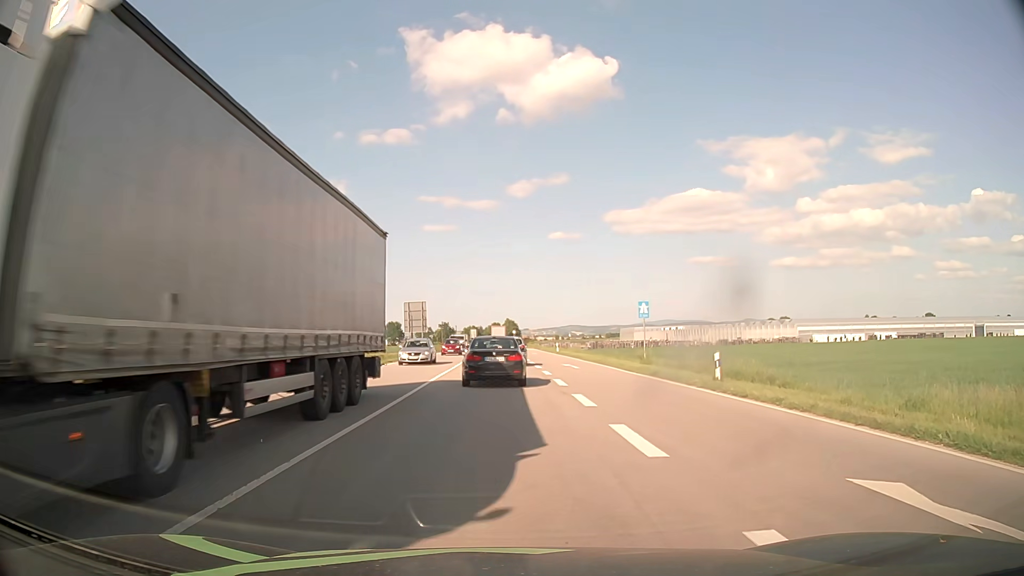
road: primary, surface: asphalt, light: Day
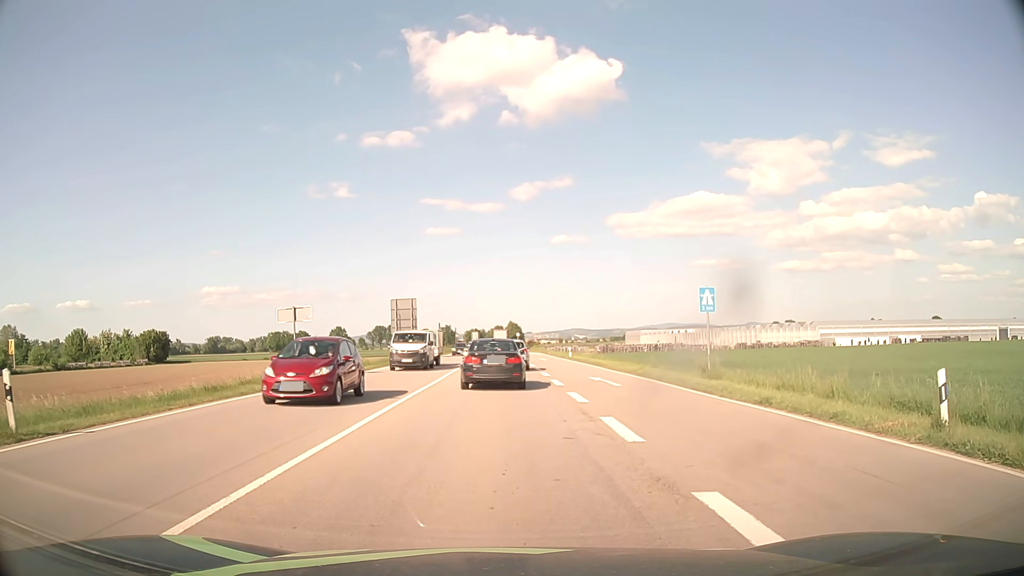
(-0.1, +10.5) m; -1°
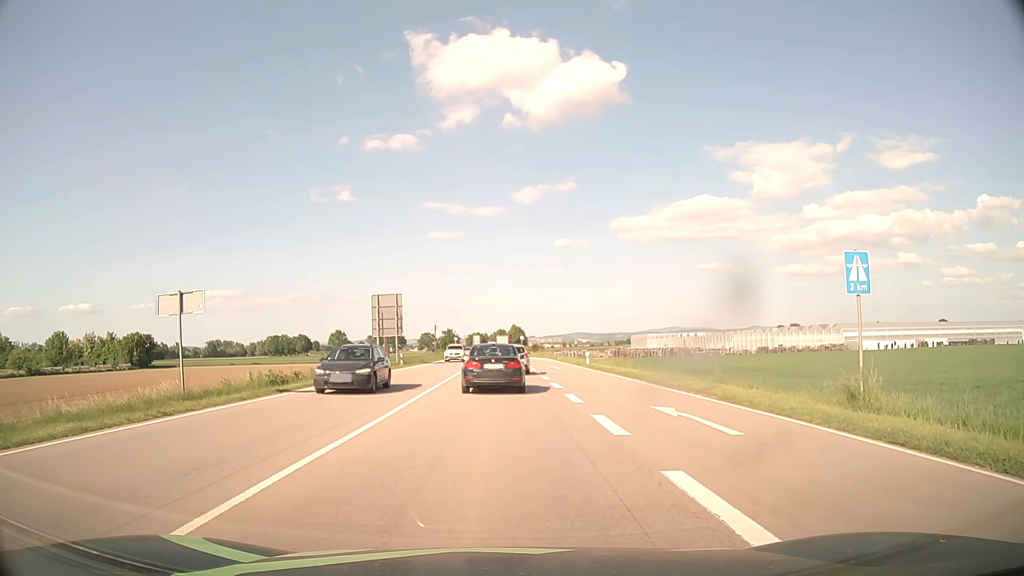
(0.0, +10.9) m; 0°
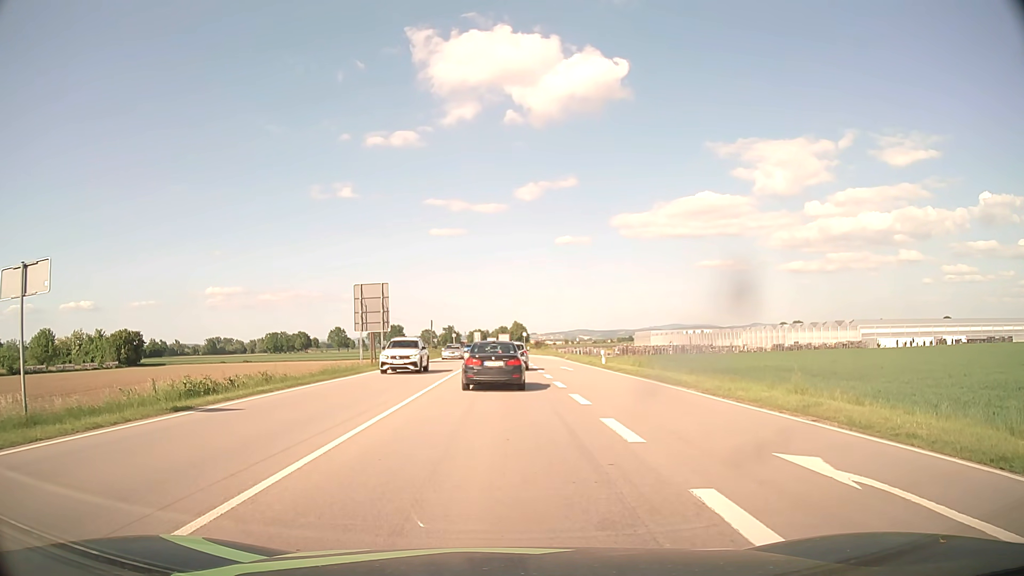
(0.0, +7.1) m; 0°
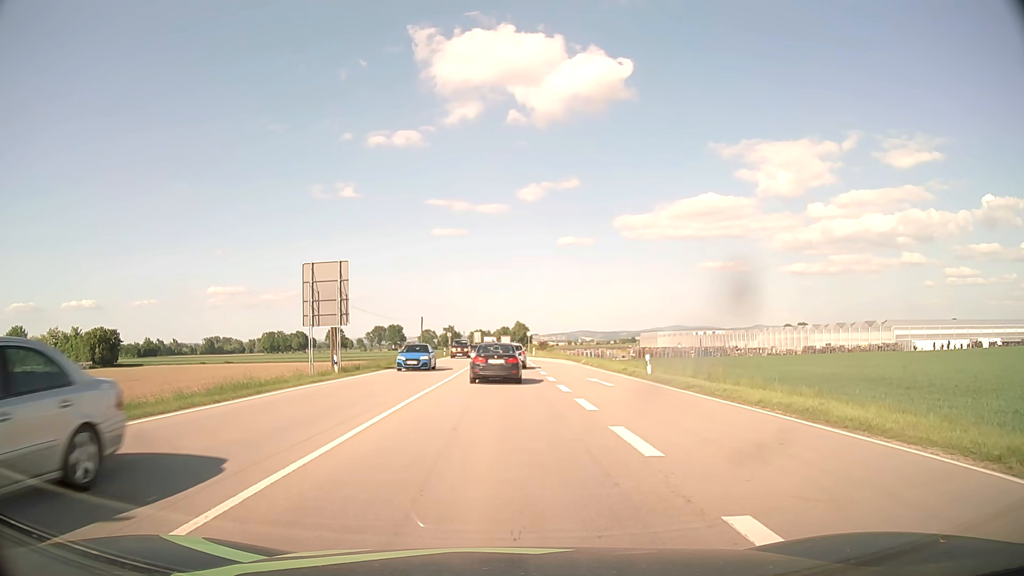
(0.0, +13.2) m; 0°
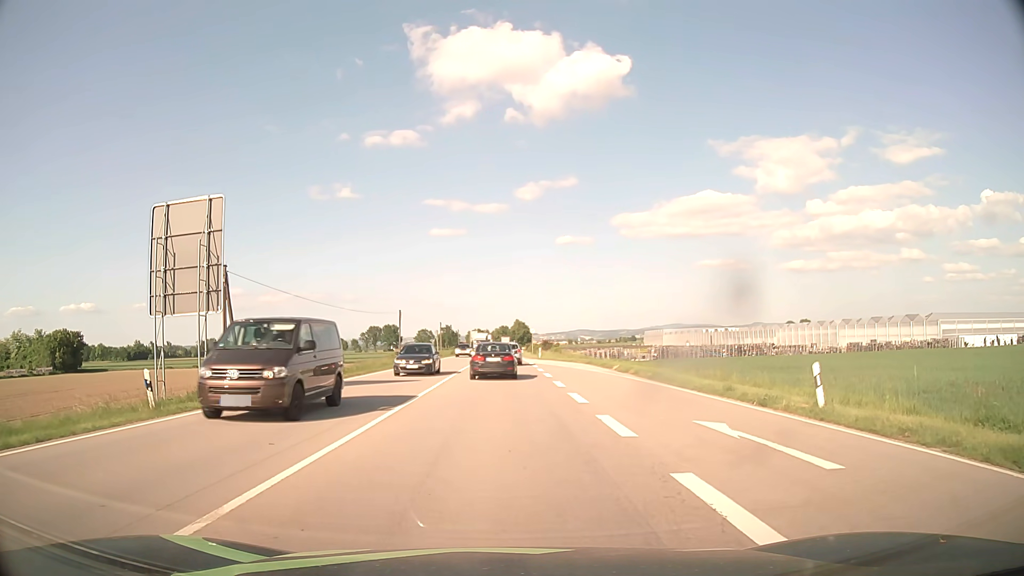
(-0.1, +16.4) m; 0°
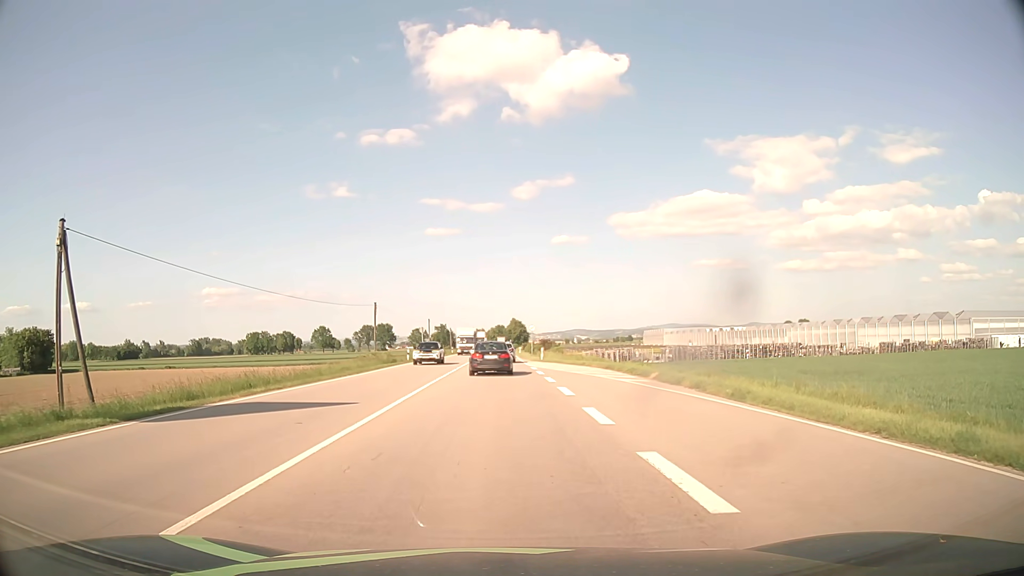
(0.0, +10.7) m; 0°
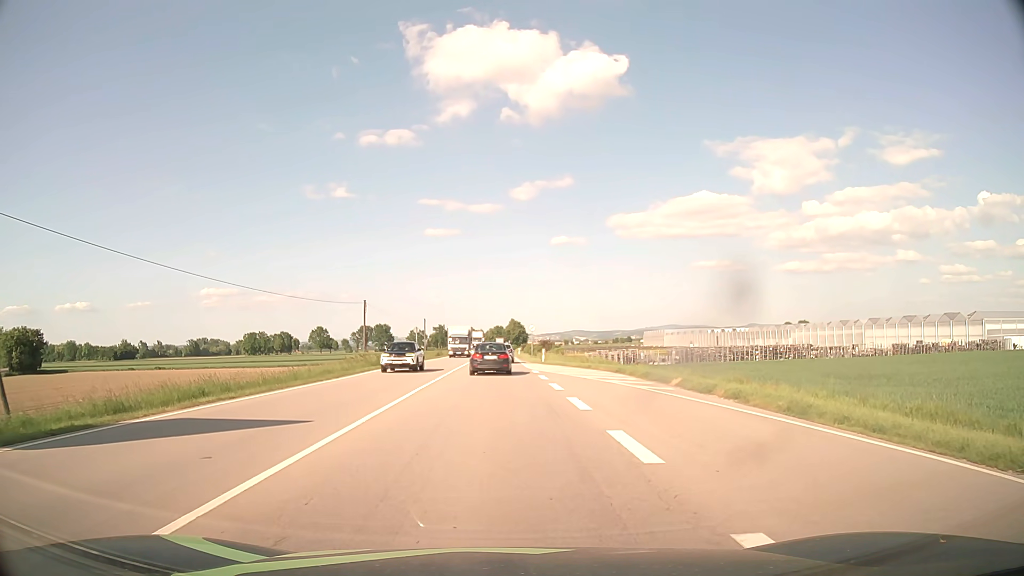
(0.0, +3.7) m; 0°
(0, +10) (0, +20) (0, +30) (0, +40) (-1, +50) (-1, +60) (-1, +70) (-1, +80) (-1, +90) (-1, +100) m
